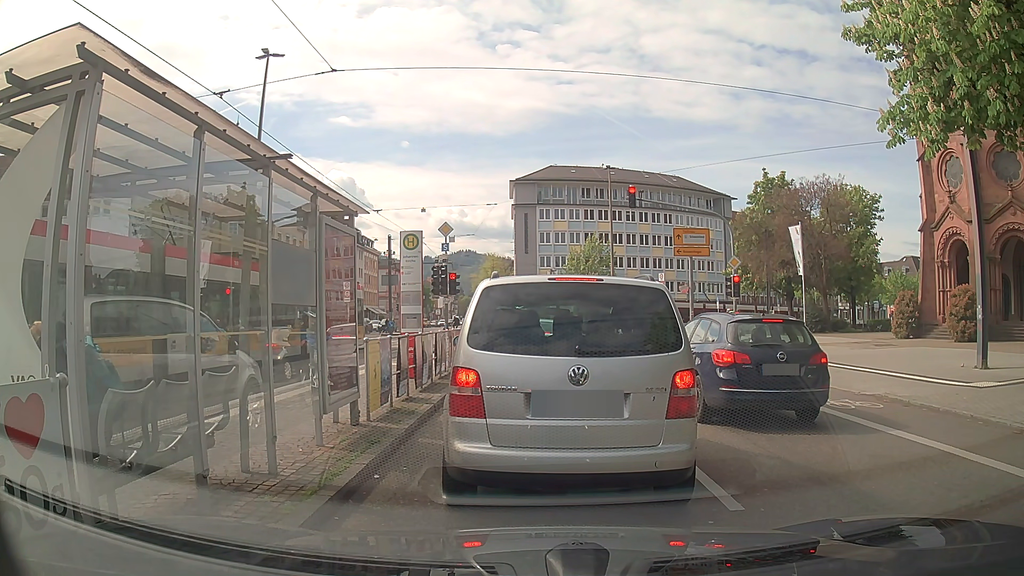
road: secondary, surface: asphalt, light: Day
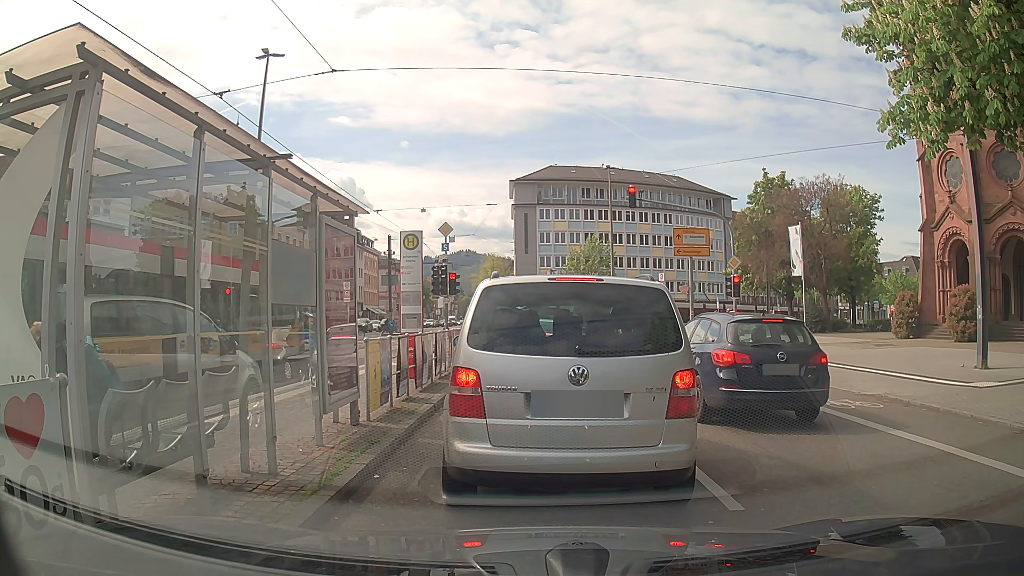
(0.0, 0.0) m; 0°
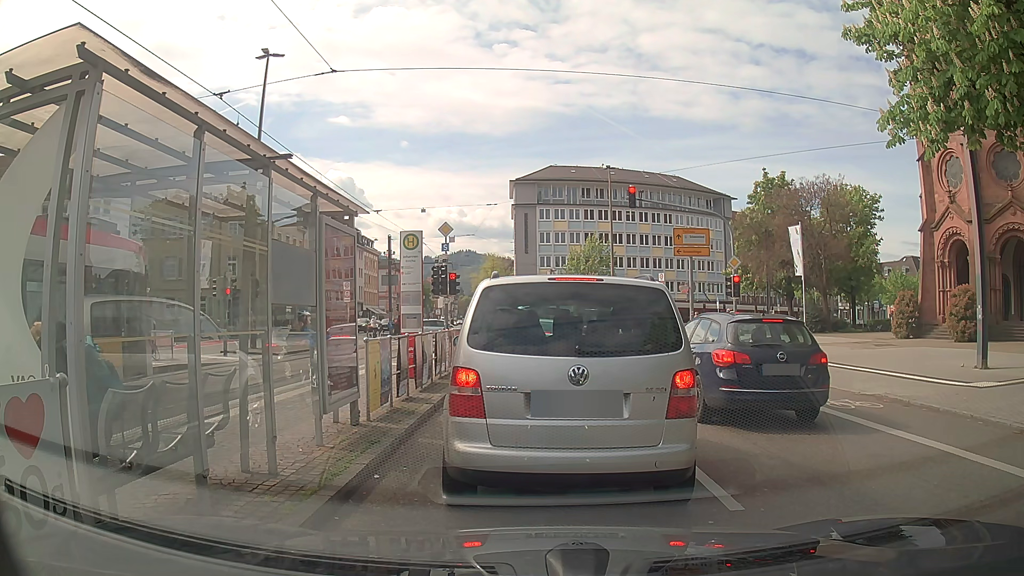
(0.0, 0.0) m; 0°
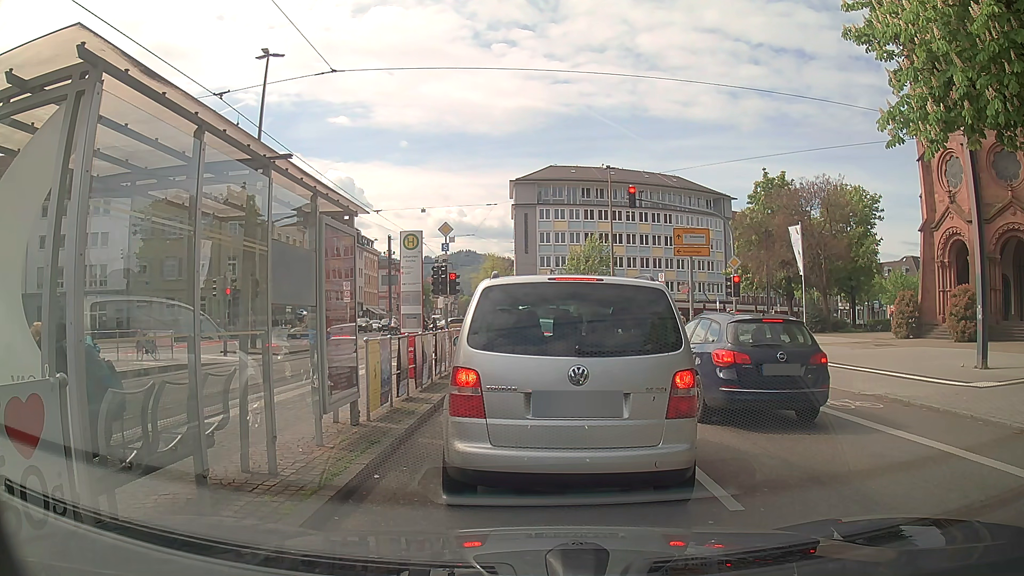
(0.0, 0.0) m; 0°
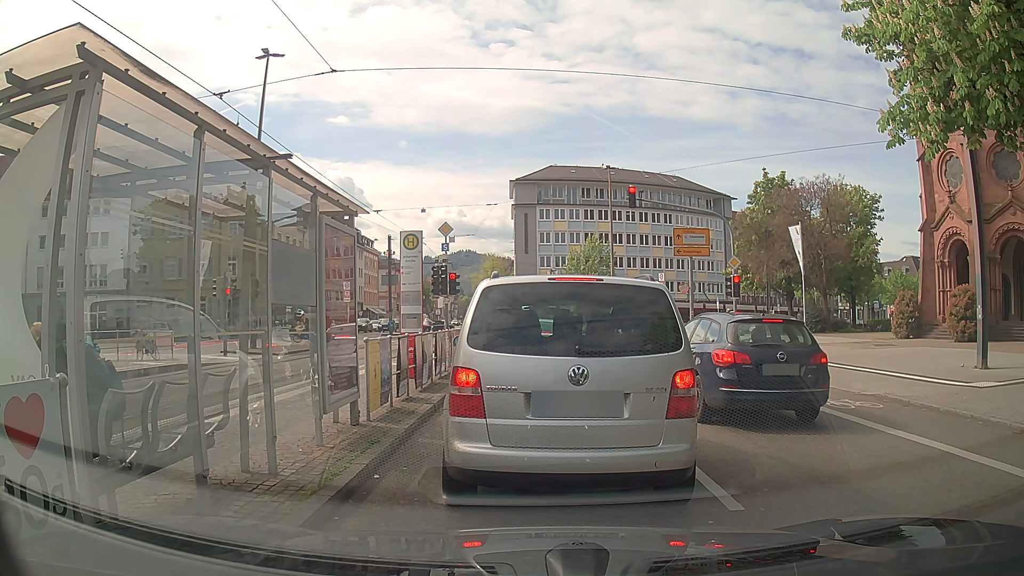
(0.0, 0.0) m; 0°
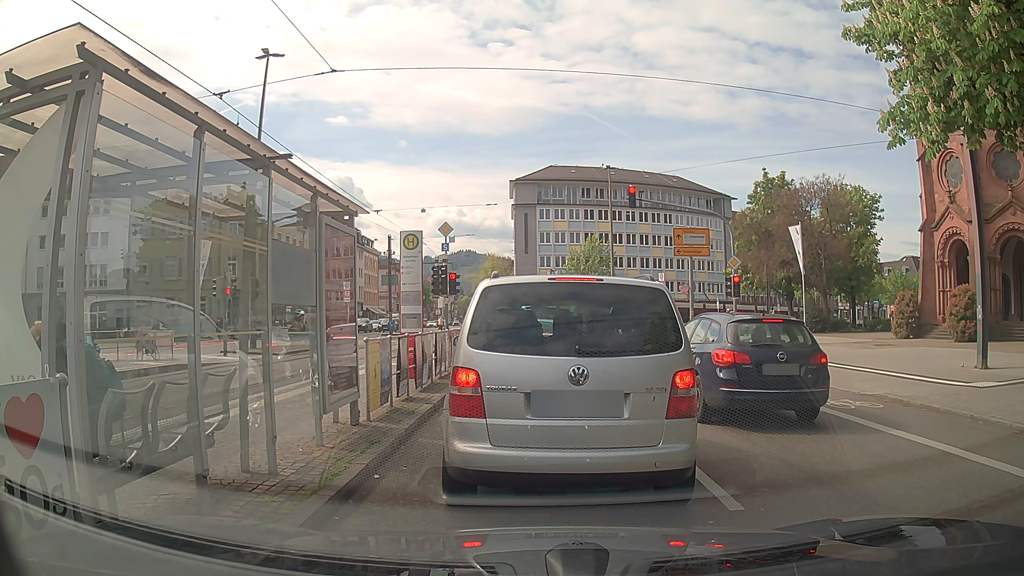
(0.0, 0.0) m; 0°
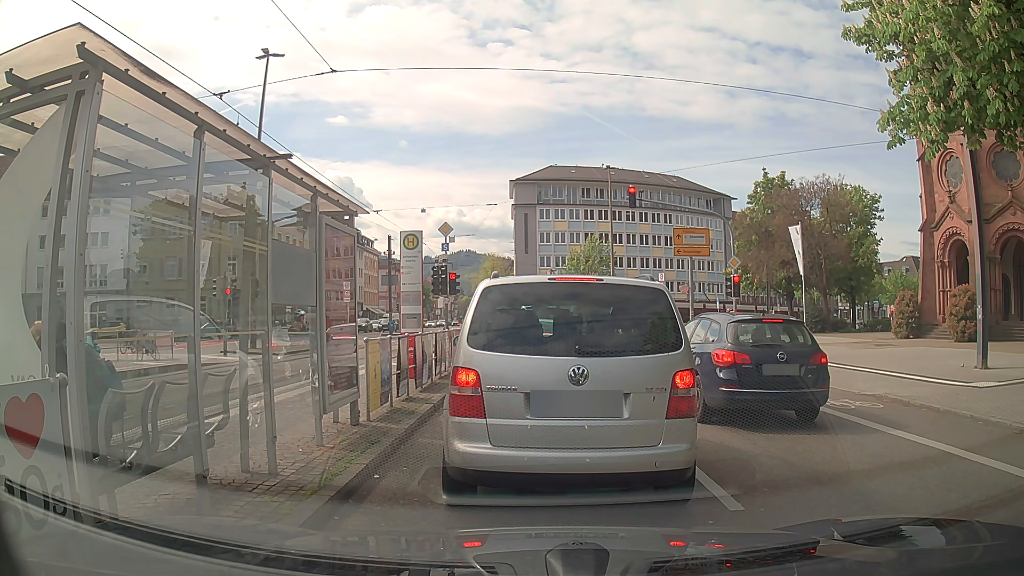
(0.0, 0.0) m; 0°
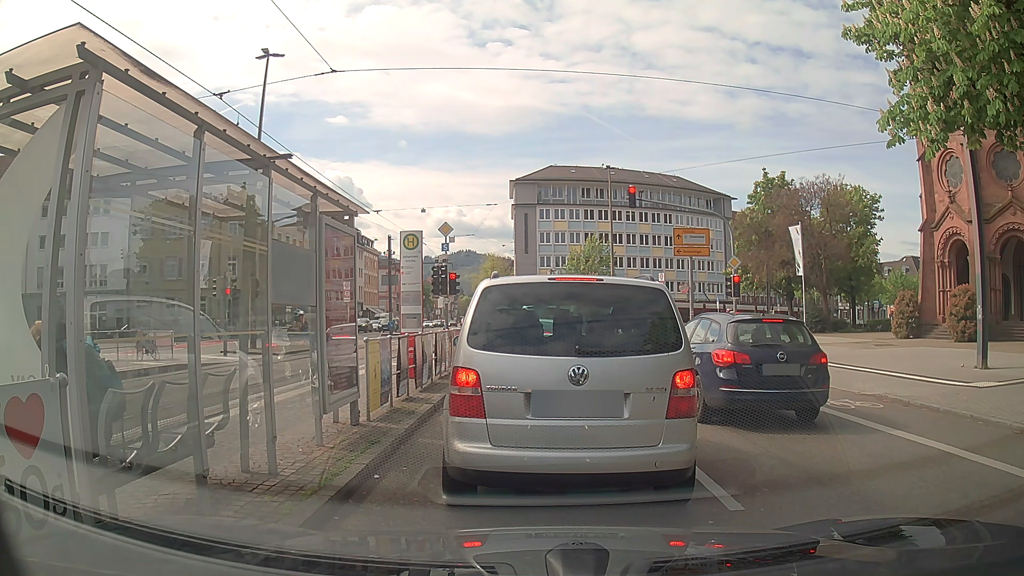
(0.0, 0.0) m; 0°
